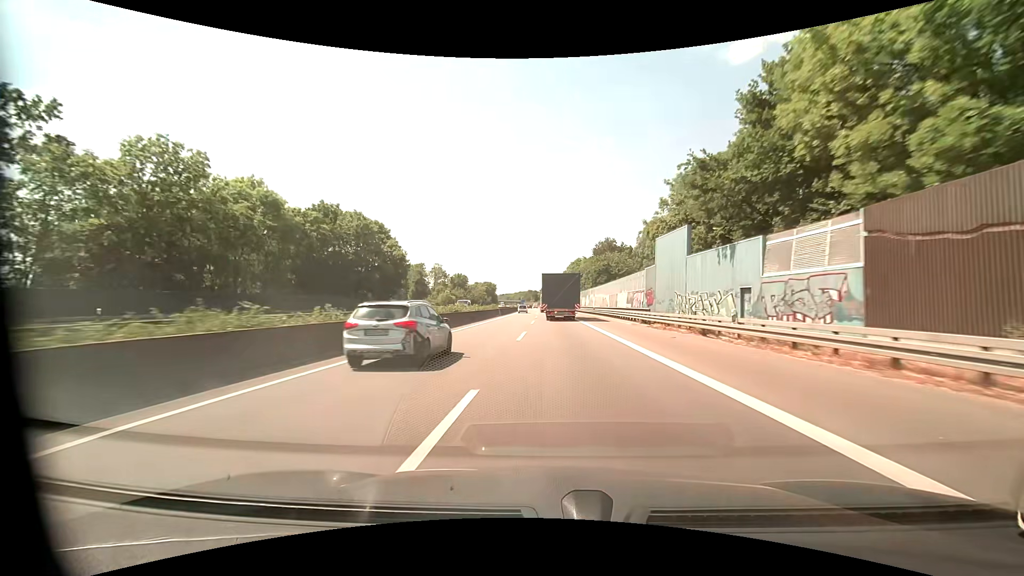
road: motorway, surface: asphalt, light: Day
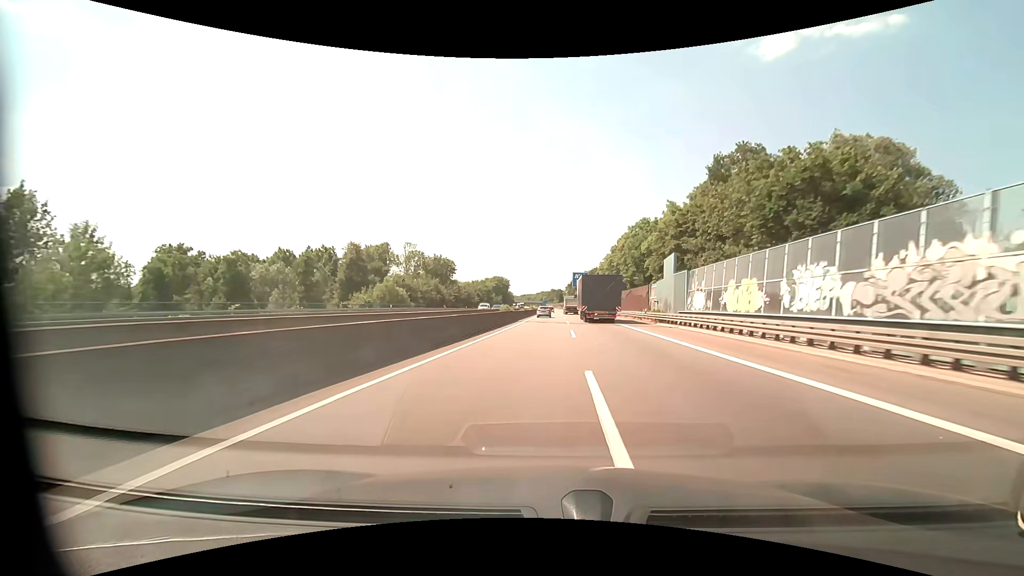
(-1.6, +68.9) m; -3°
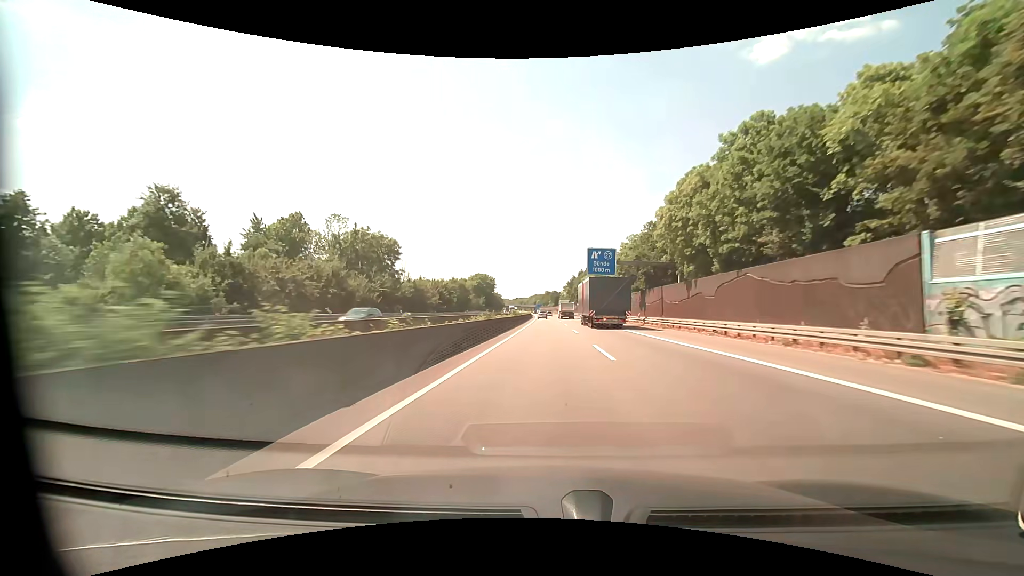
(+0.2, +43.8) m; +1°
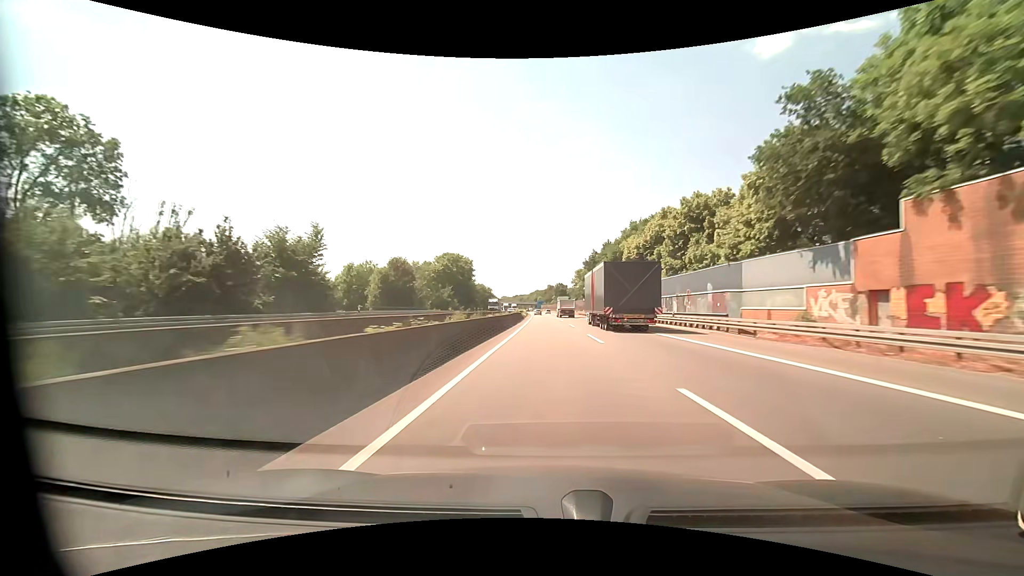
(+0.1, +66.3) m; 0°
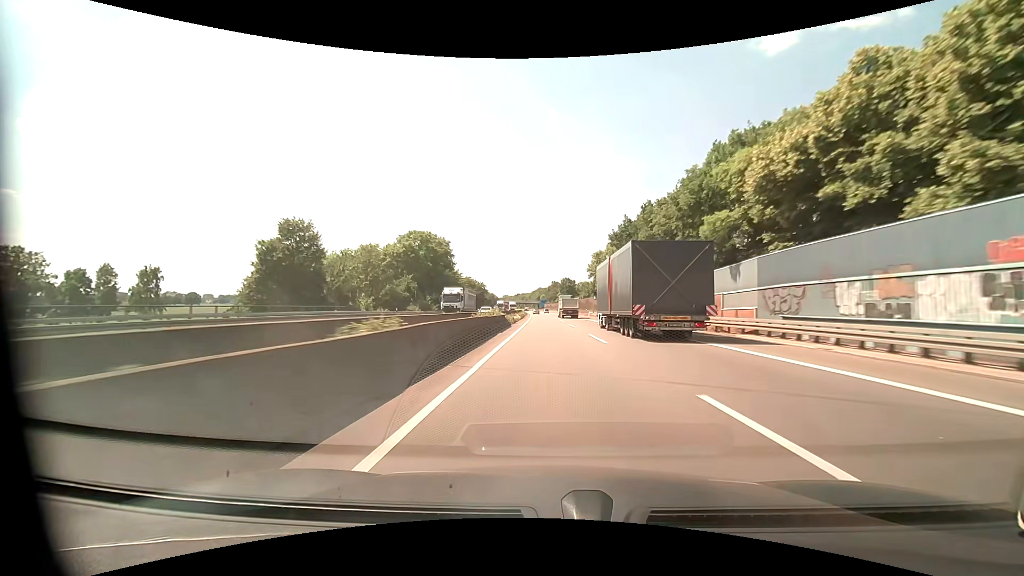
(-0.3, +36.4) m; -1°
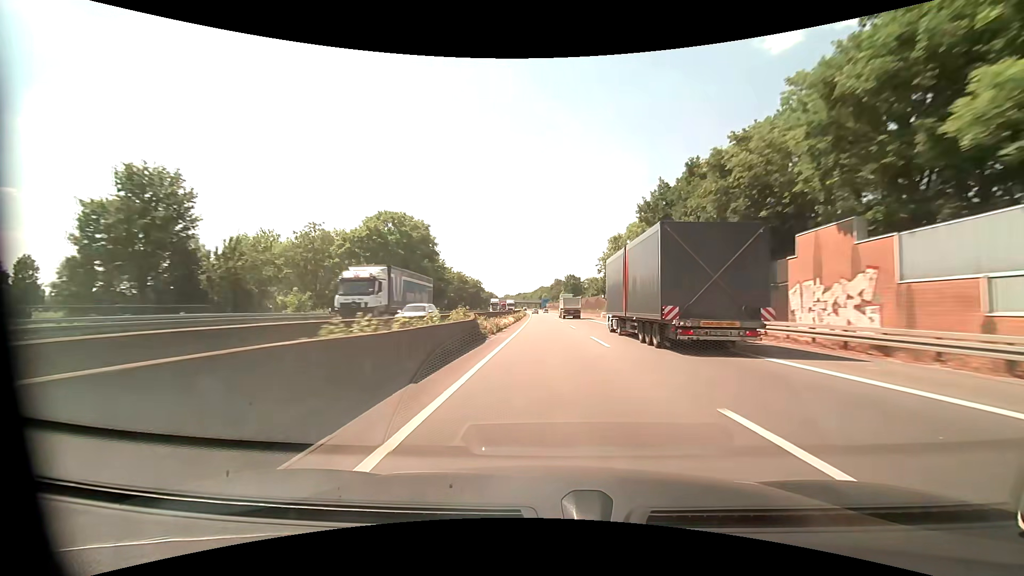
(0.0, +18.9) m; 0°
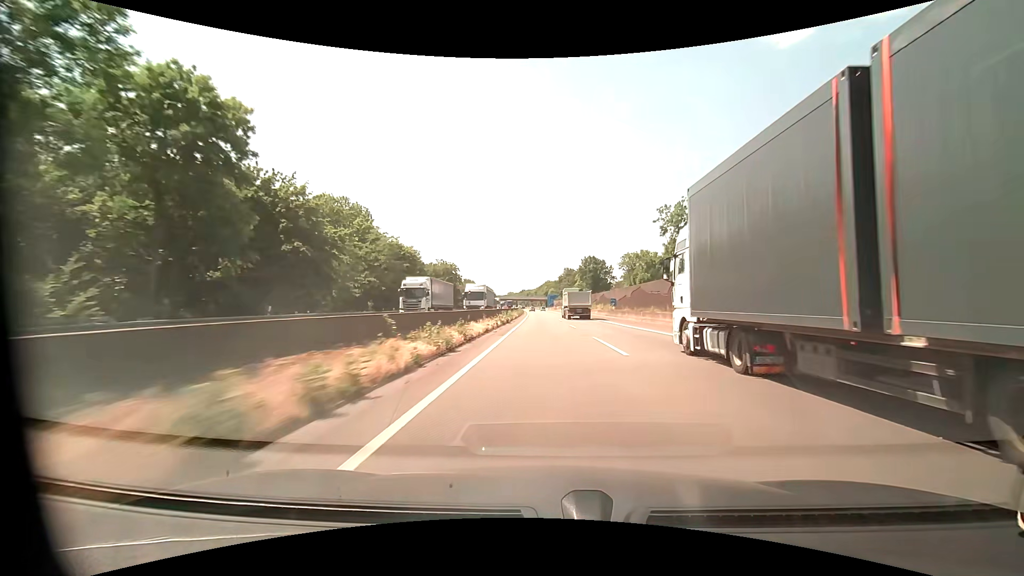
(-0.5, +58.7) m; -1°
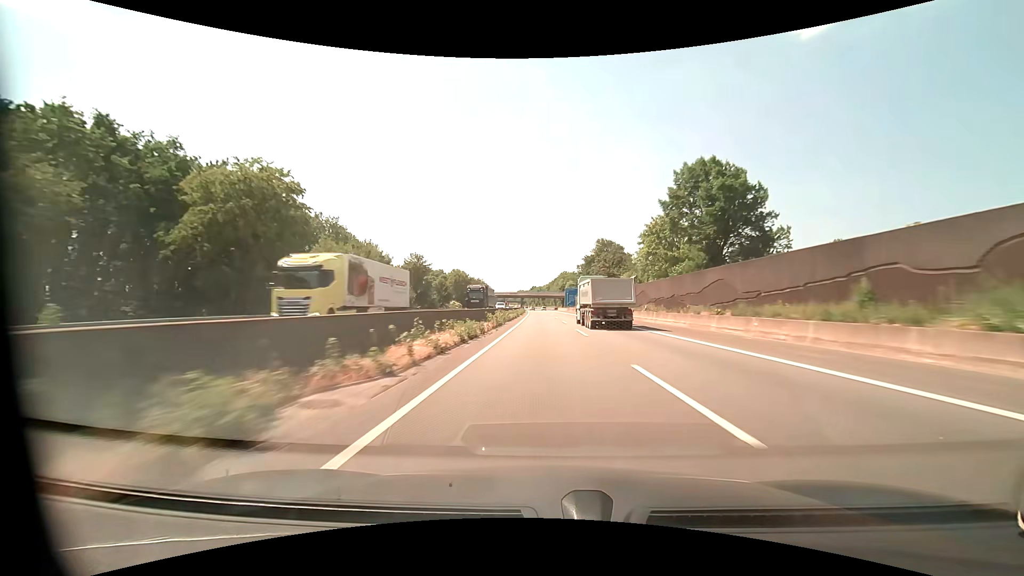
(-1.1, +80.8) m; -2°
(0, +10) (0, +20) (0, +30) (0, +40) (-1, +50) (-1, +60) (-1, +70) (-1, +80) (-1, +90) (-2, +100) m
